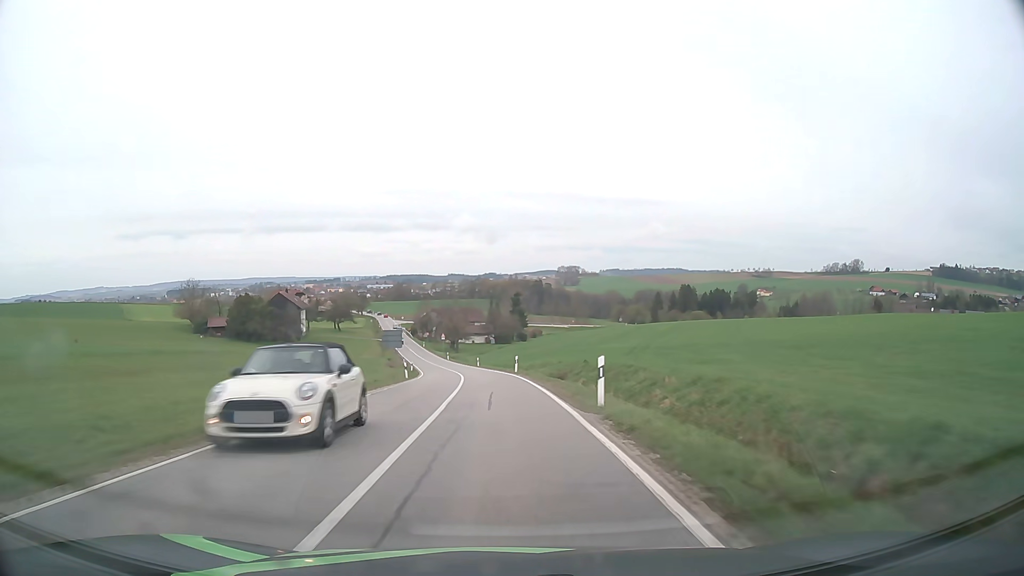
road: secondary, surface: asphalt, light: Day
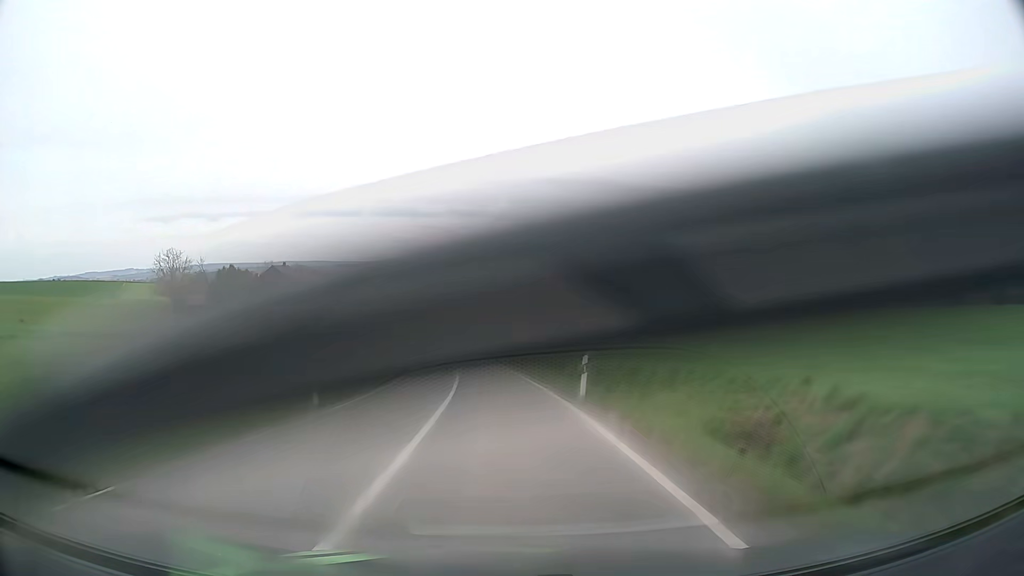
(-0.5, +25.3) m; -3°
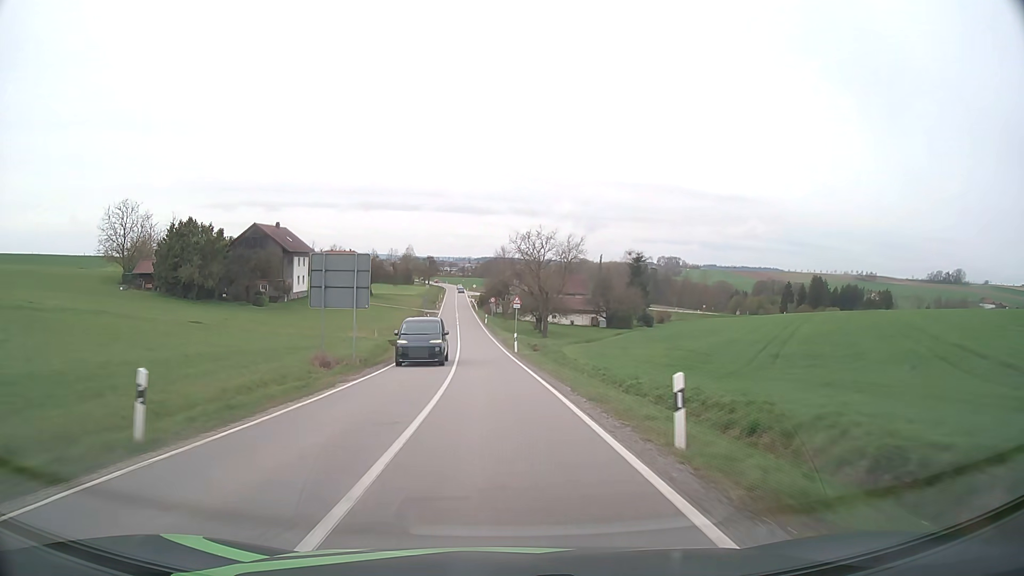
(-1.6, +38.8) m; -5°
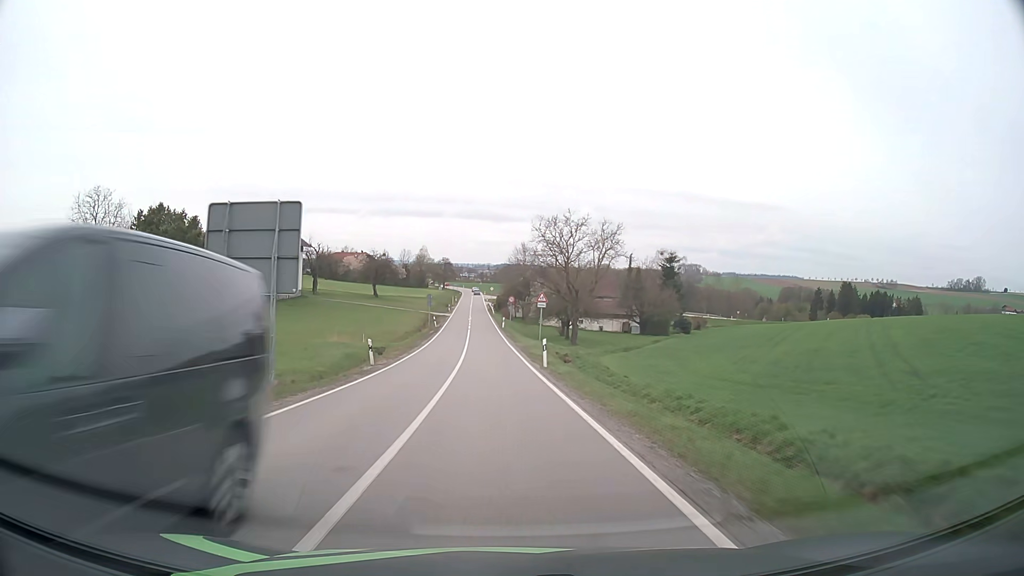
(-0.2, +13.2) m; -2°
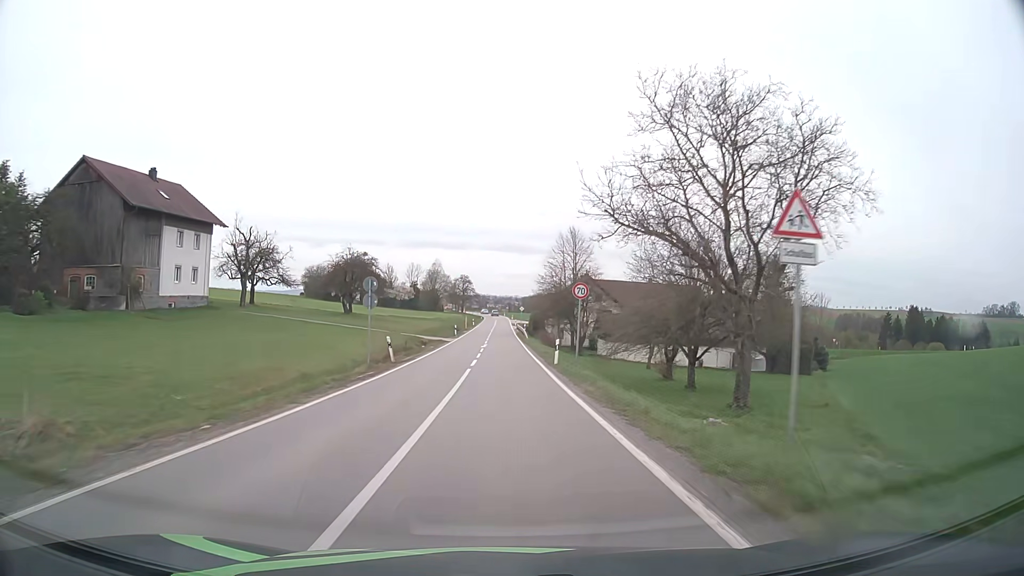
(-1.3, +39.9) m; -3°
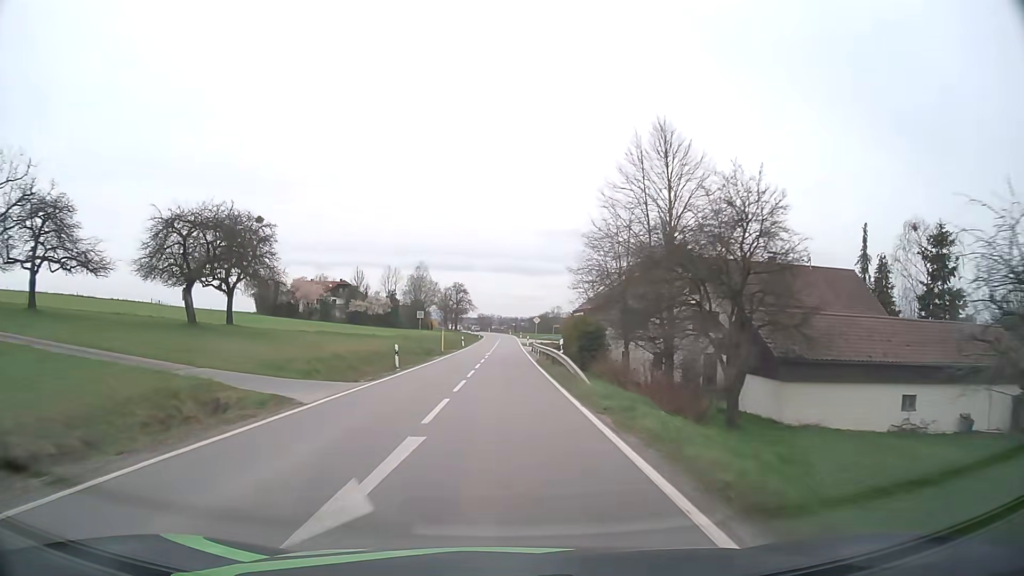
(-0.1, +39.2) m; -1°
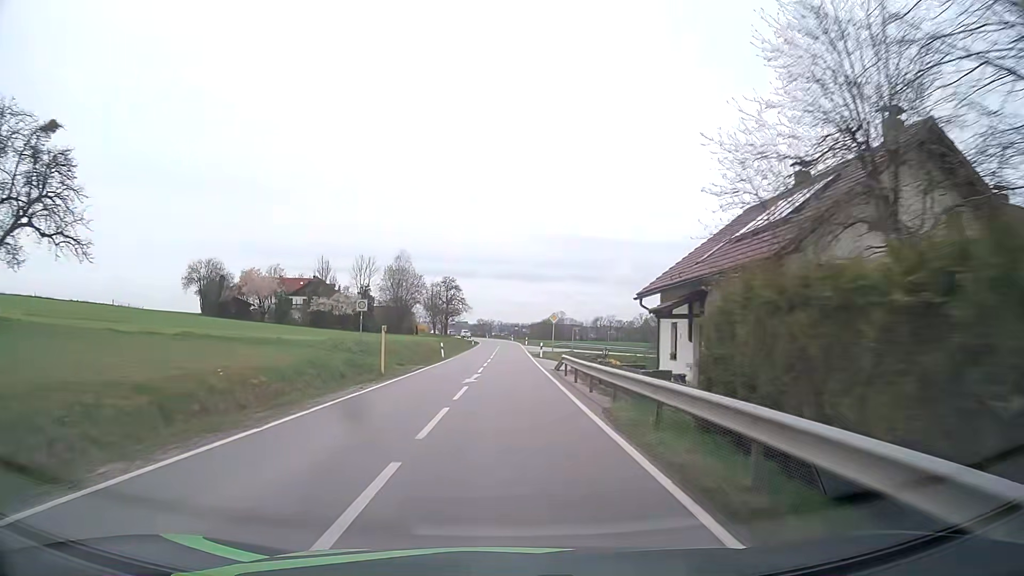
(-0.1, +25.2) m; 0°
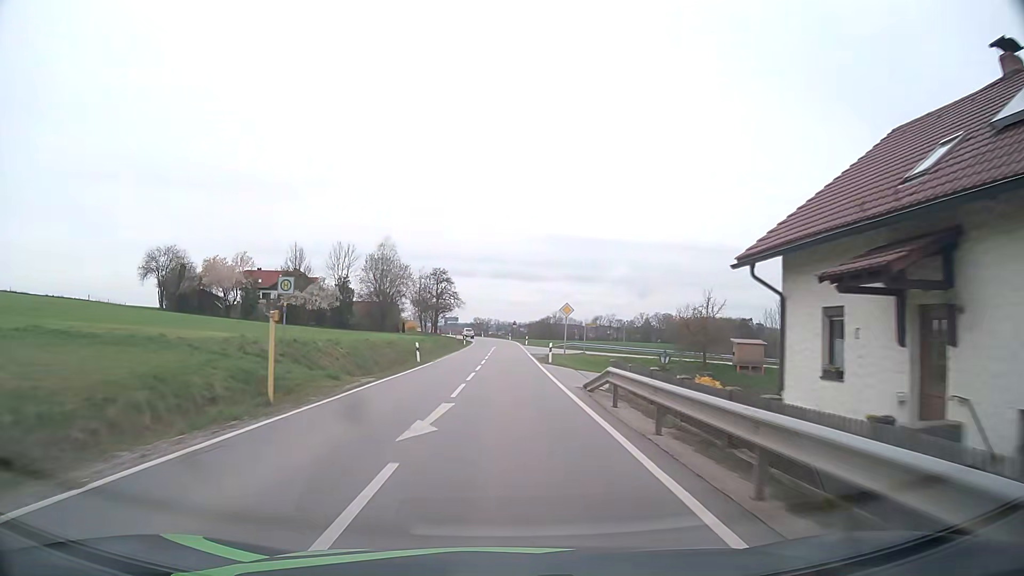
(0.0, +12.1) m; +1°
(0, +10) (0, +20) (0, +30) (0, +40) (0, +50) (0, +60) (0, +70) (0, +80) (0, +90) (-1, +100) m
